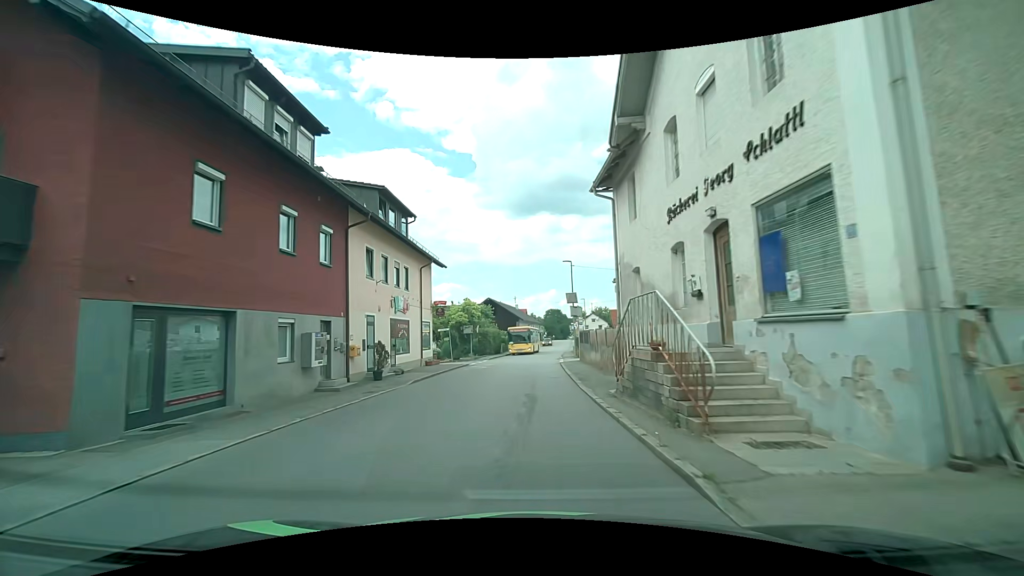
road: secondary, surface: asphalt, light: Day
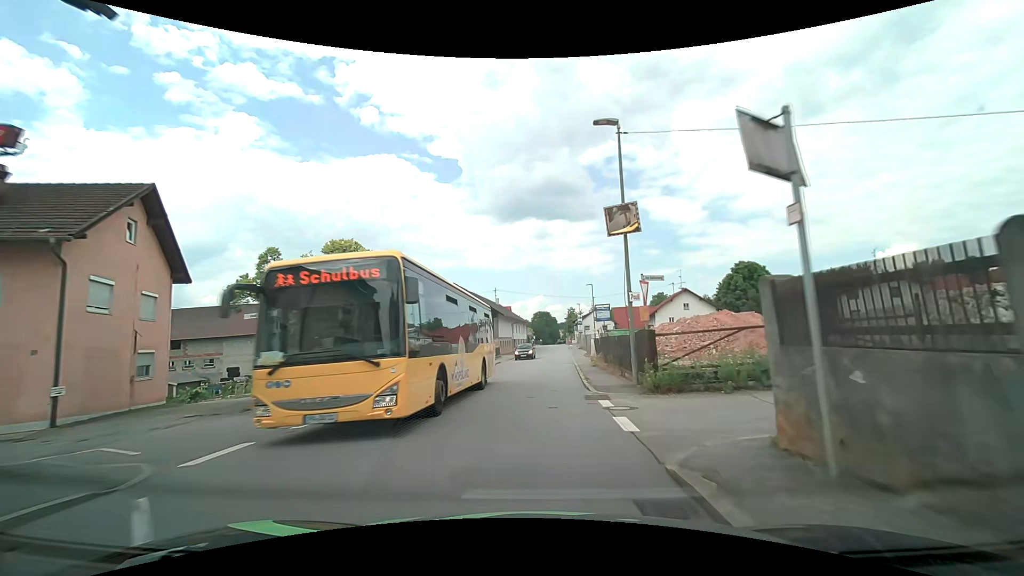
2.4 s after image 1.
(-0.2, +28.1) m; +1°
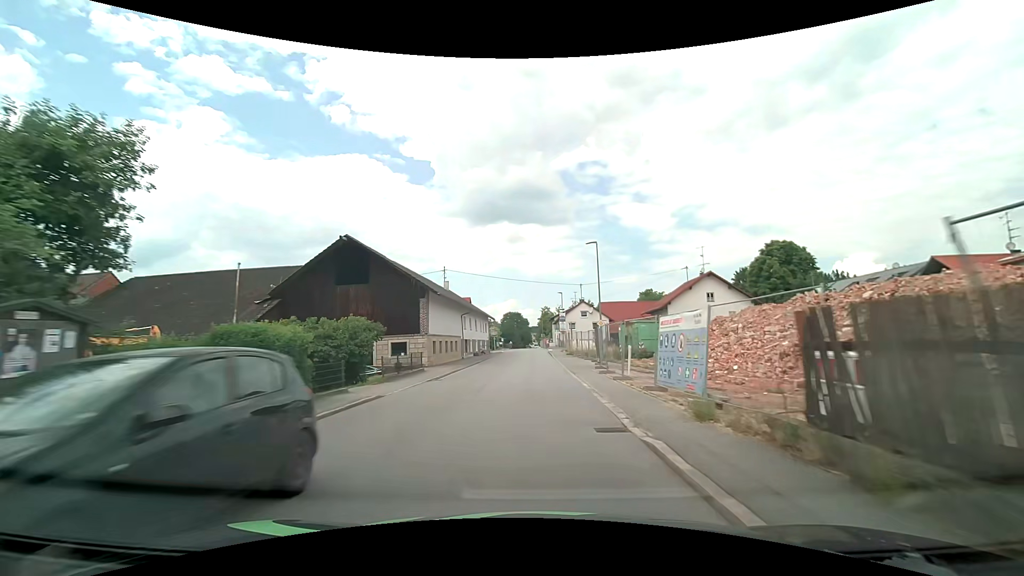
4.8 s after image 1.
(+0.8, +27.4) m; +3°
